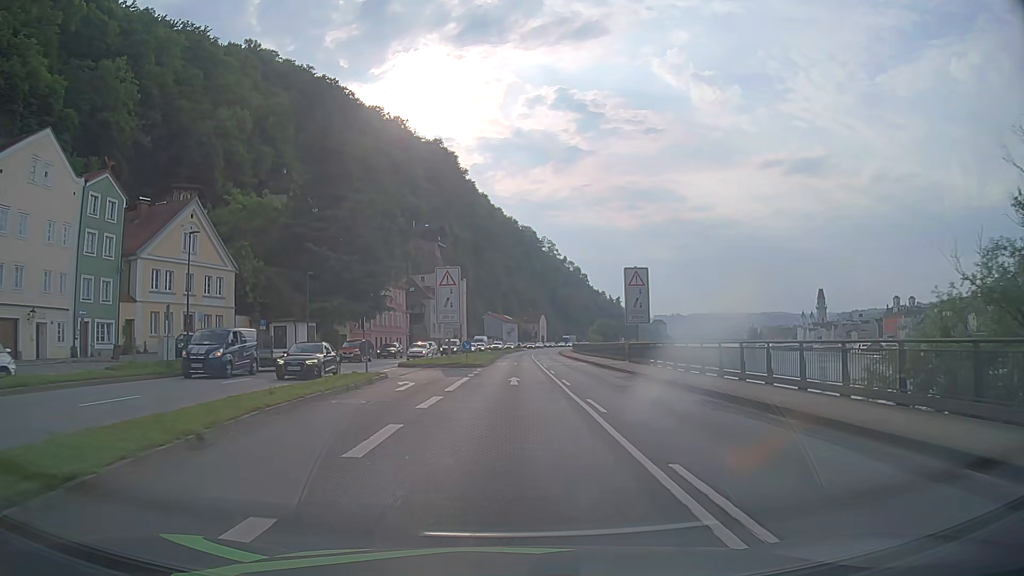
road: primary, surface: asphalt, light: Day
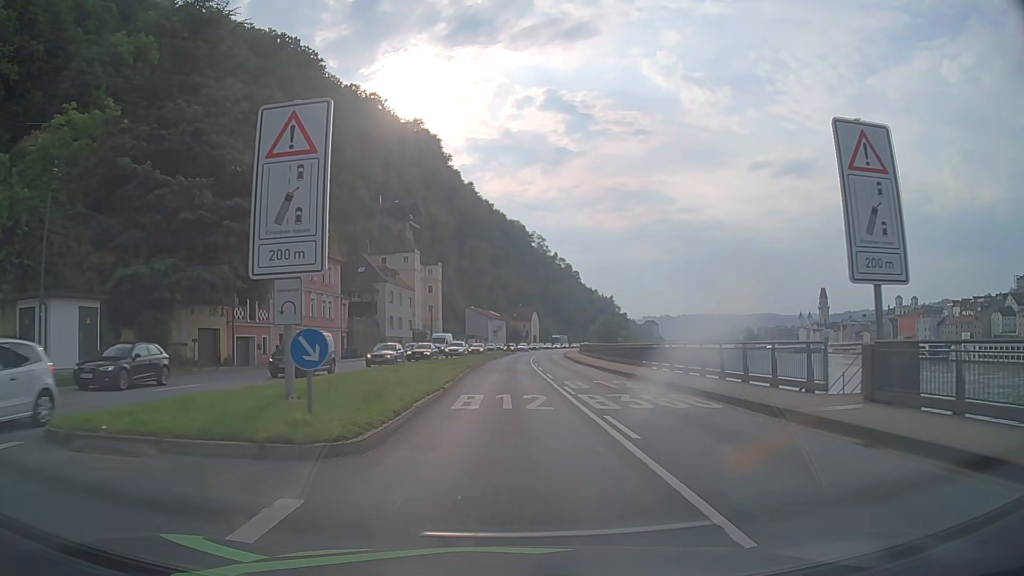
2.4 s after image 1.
(+0.3, +30.5) m; +1°
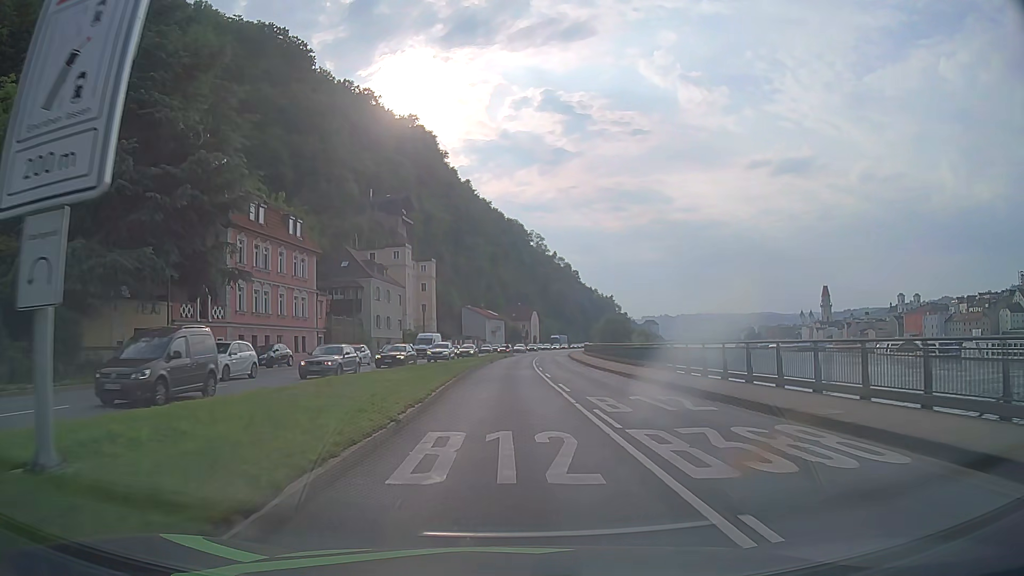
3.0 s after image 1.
(0.0, +7.6) m; 0°
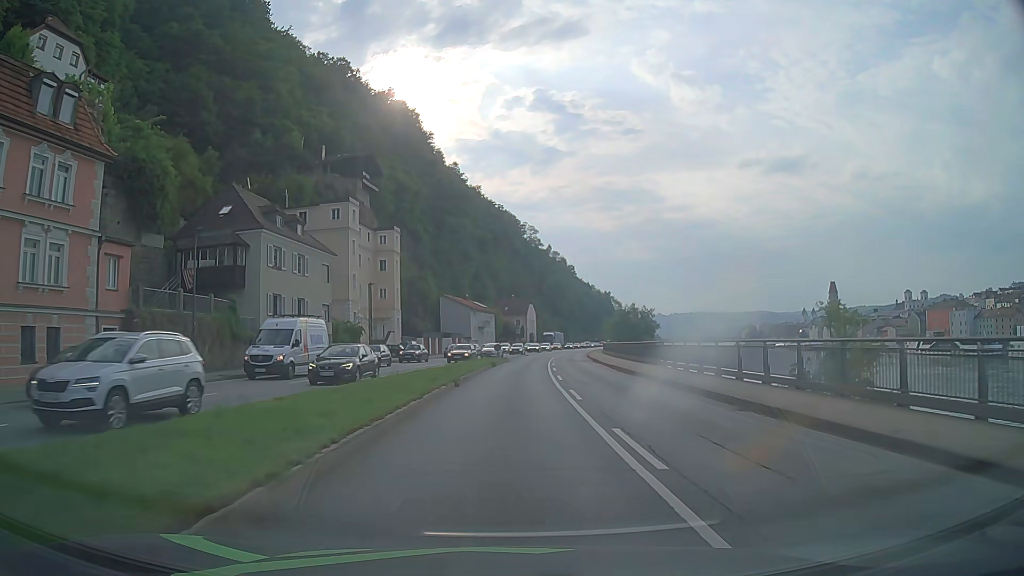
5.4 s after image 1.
(0.0, +30.5) m; 0°
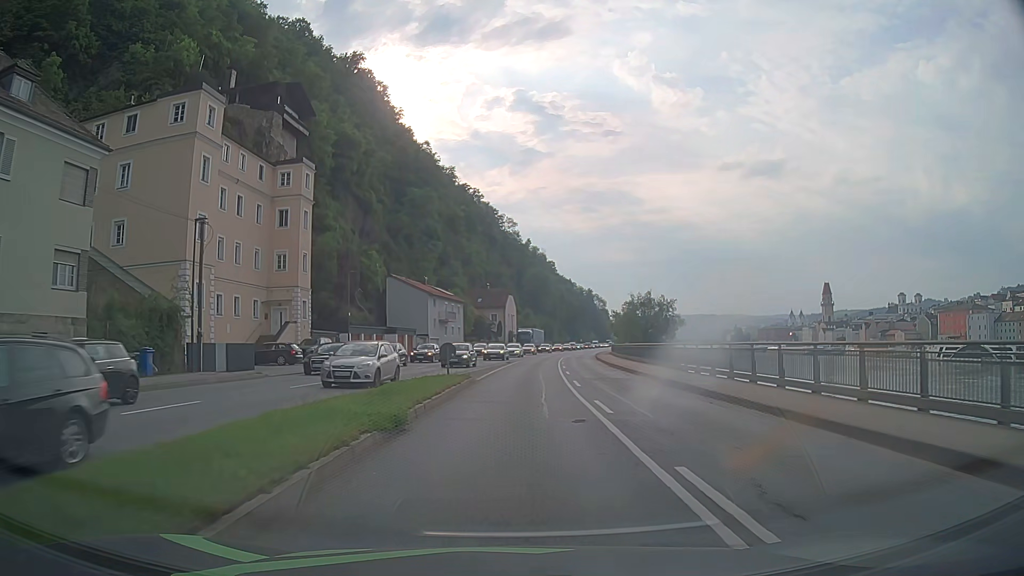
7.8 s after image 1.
(+0.4, +30.5) m; +2°
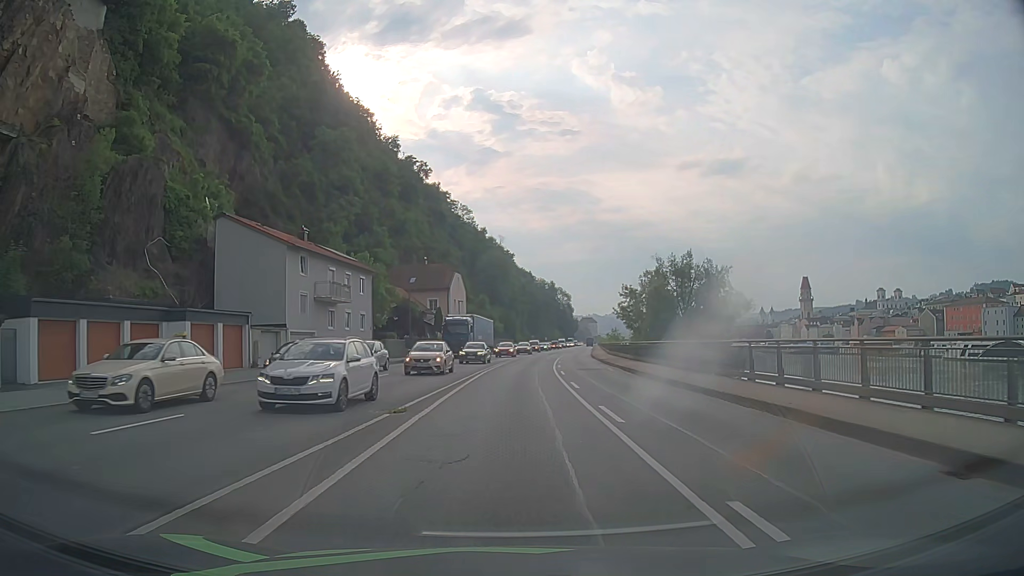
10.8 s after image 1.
(+1.4, +38.0) m; +4°
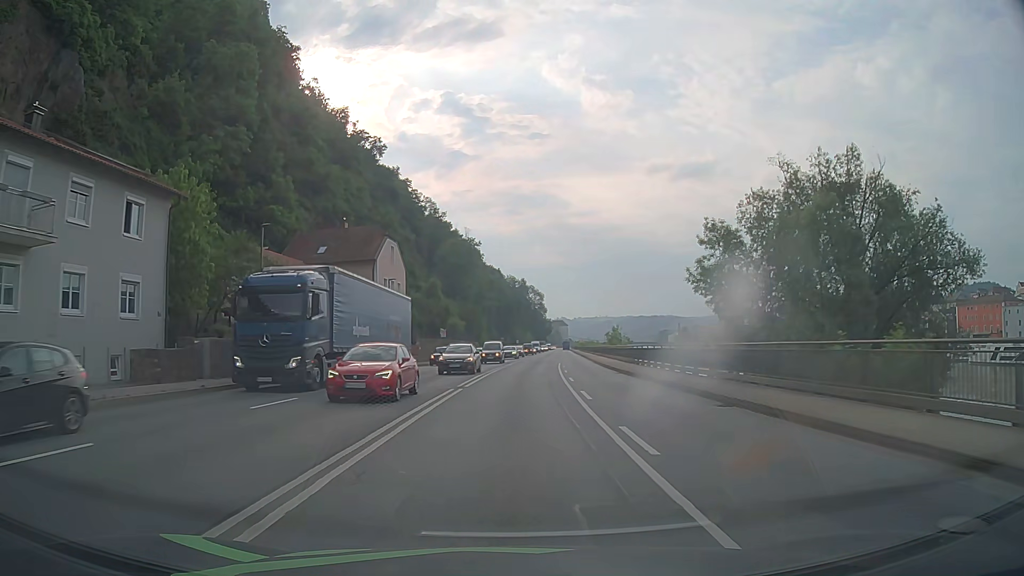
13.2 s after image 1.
(+0.6, +30.4) m; +2°
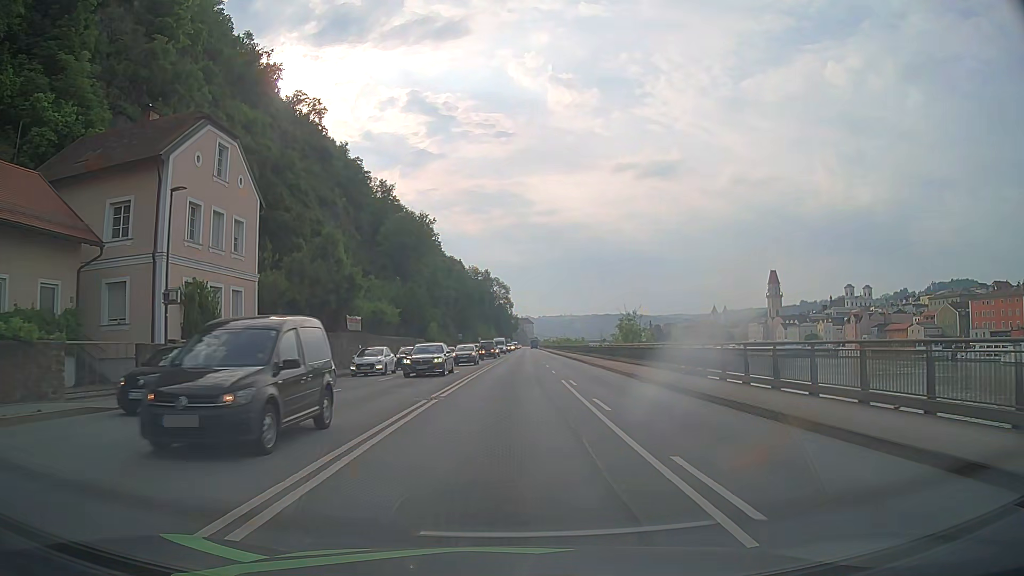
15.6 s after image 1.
(+0.9, +30.4) m; +4°
(0, +10) (0, +20) (0, +30) (+1, +40) (+2, +50) (+2, +60) (+3, +70) (+4, +80) (+4, +90) (+4, +100) m
